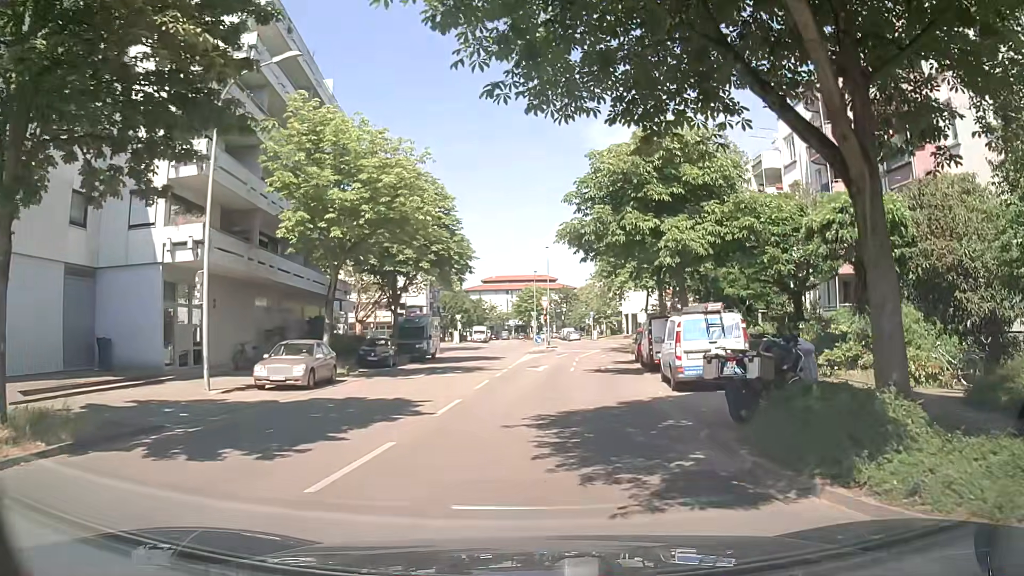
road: residential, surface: asphalt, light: Day
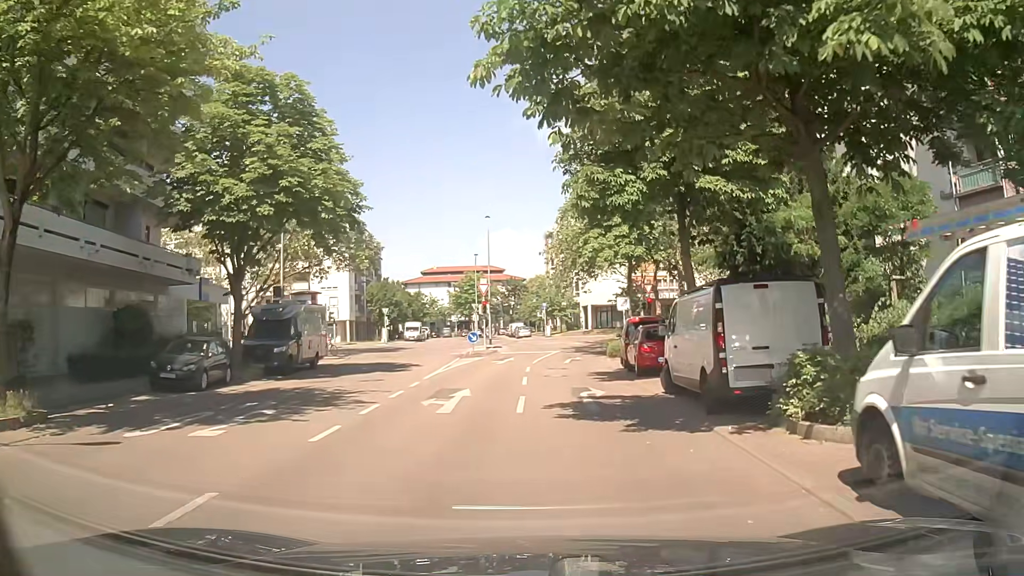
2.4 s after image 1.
(+0.9, +15.4) m; +6°
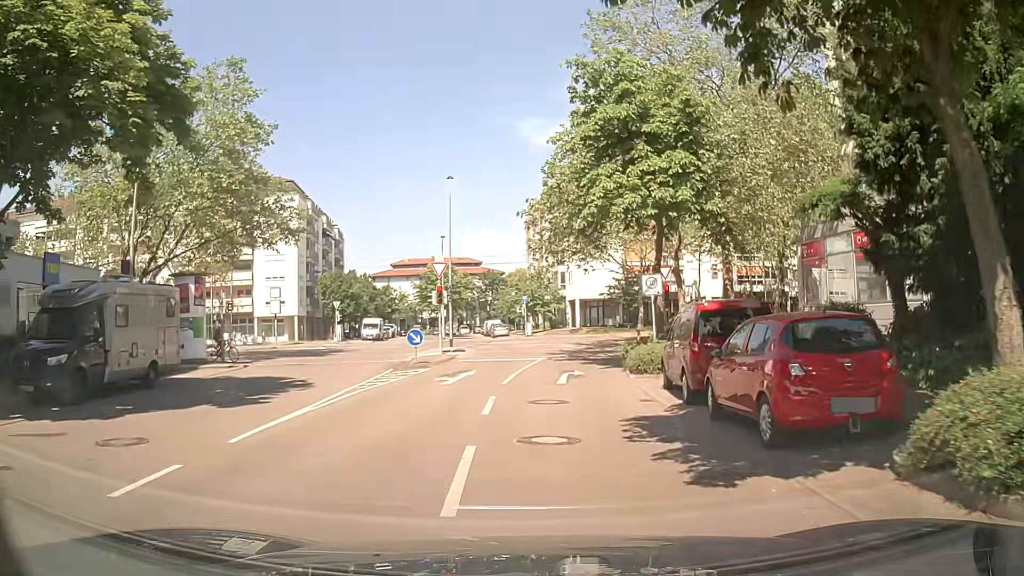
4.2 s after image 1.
(-0.3, +12.5) m; -1°
